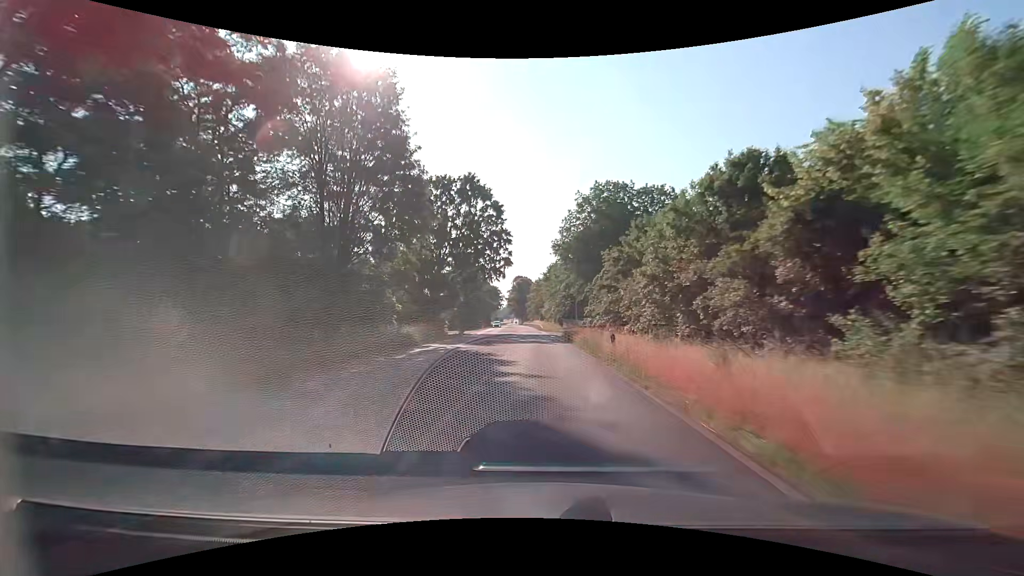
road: primary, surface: asphalt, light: Day
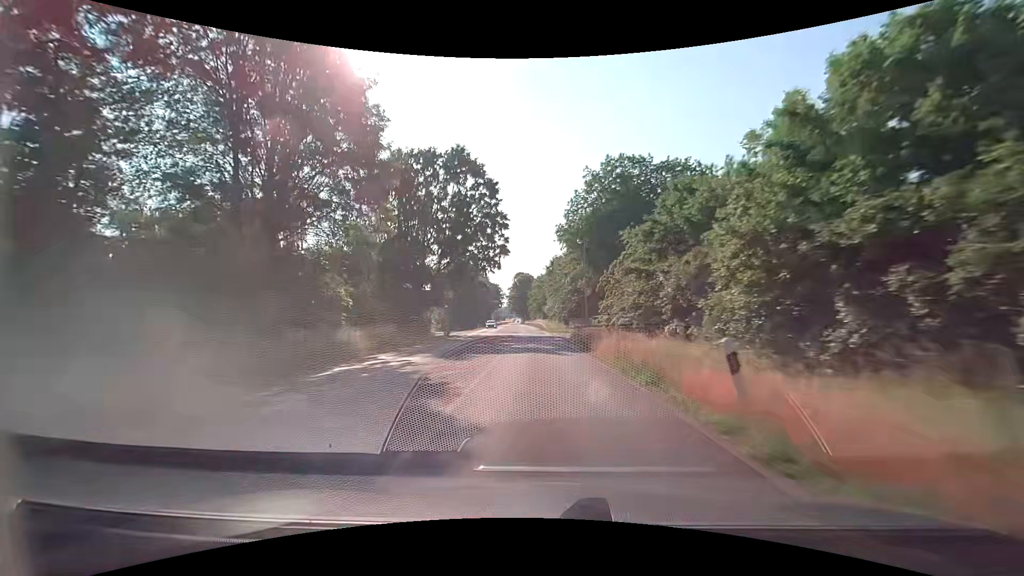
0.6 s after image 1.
(-0.1, +10.8) m; -1°
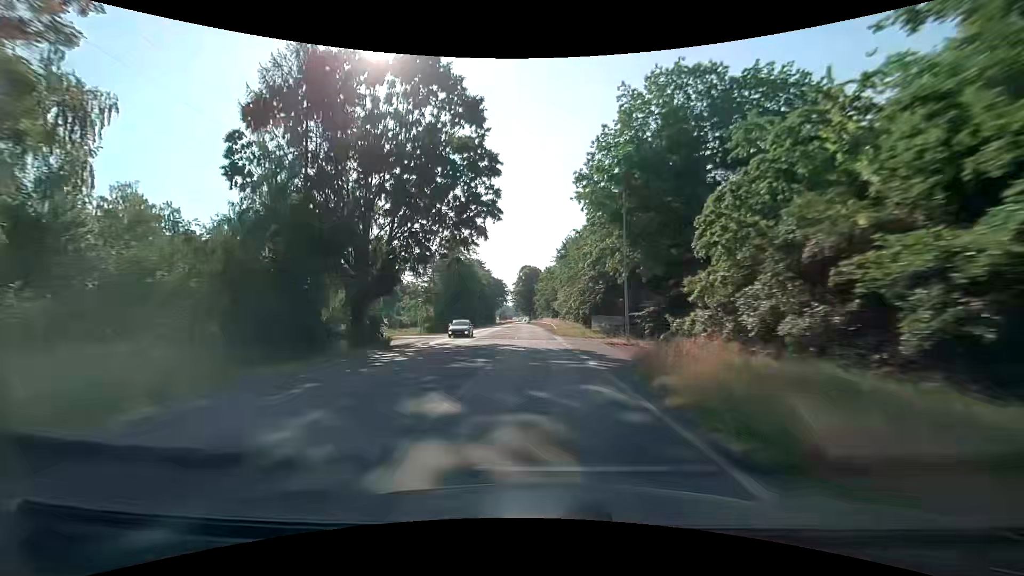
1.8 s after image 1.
(-0.2, +21.6) m; -1°
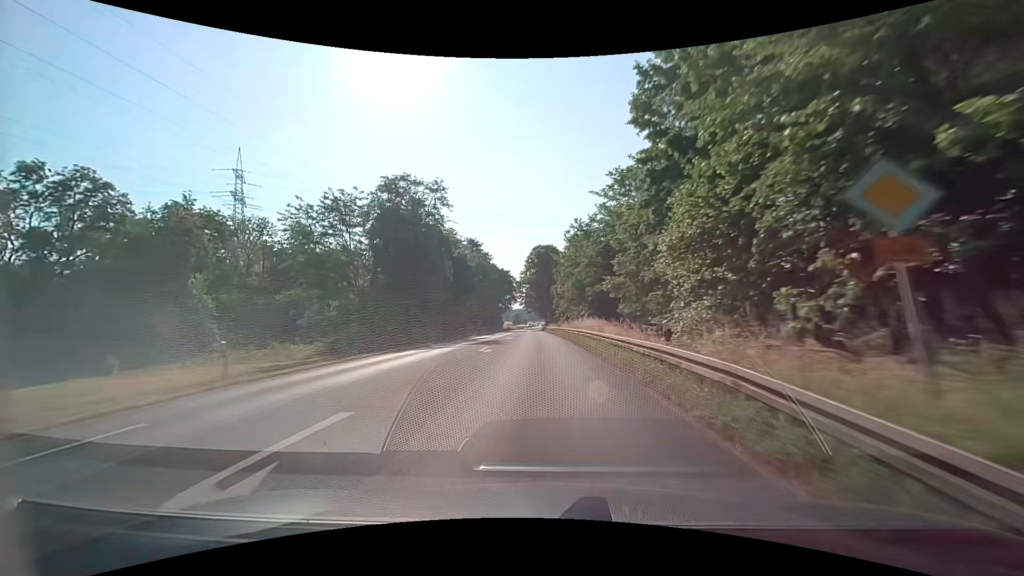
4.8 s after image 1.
(-0.9, +54.0) m; -1°
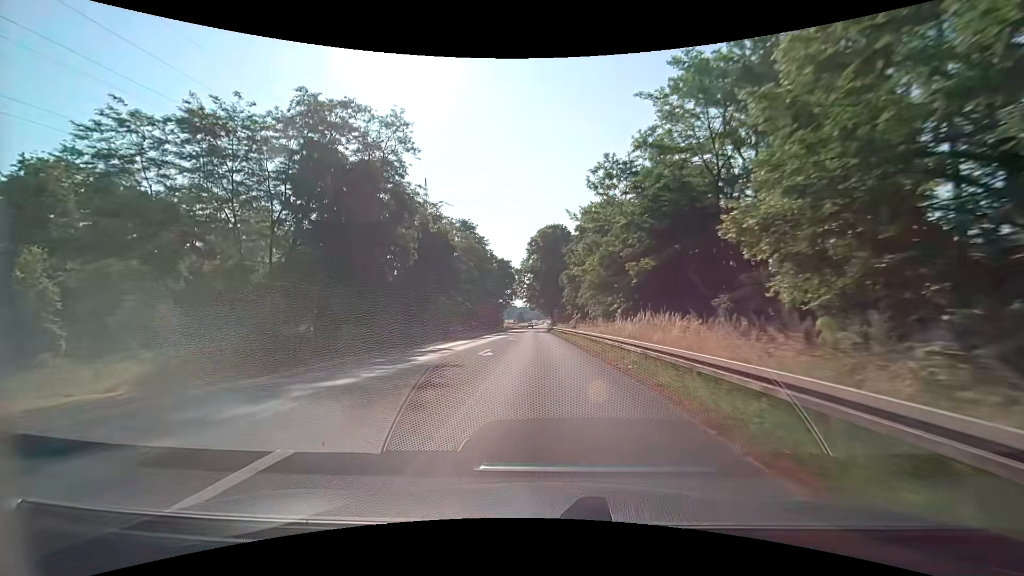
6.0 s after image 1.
(-0.2, +21.4) m; -1°
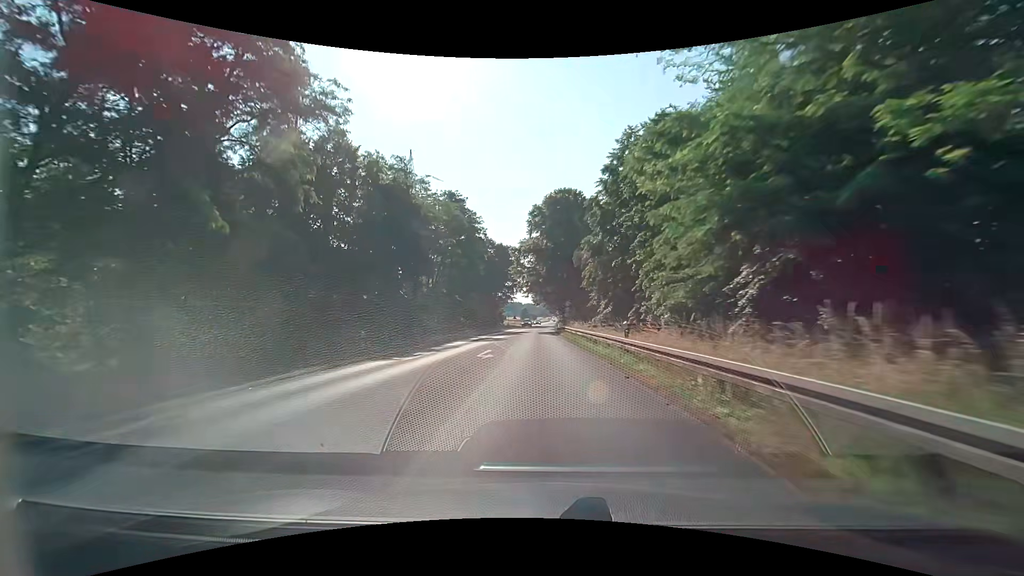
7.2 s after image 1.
(-0.2, +21.5) m; -1°
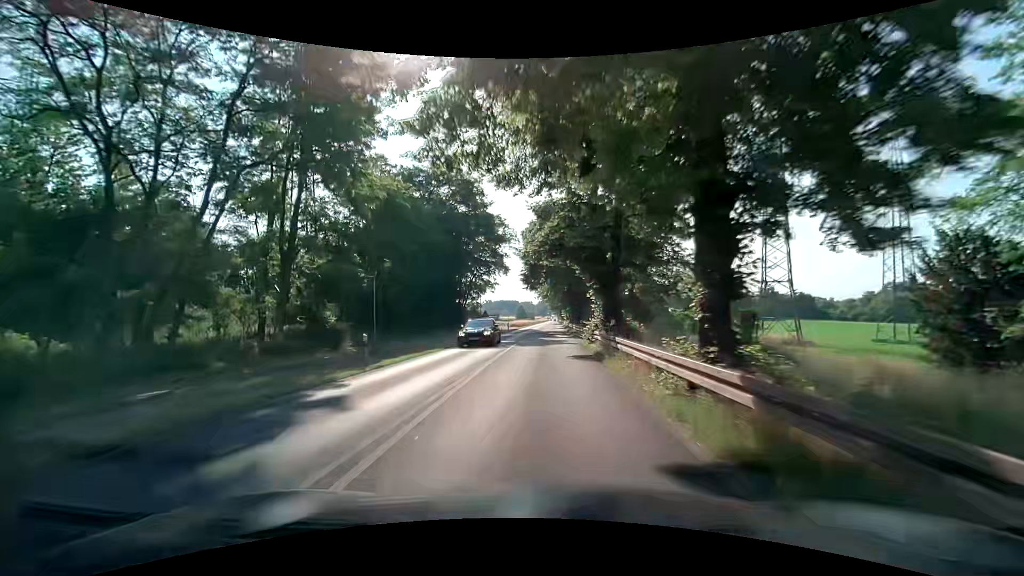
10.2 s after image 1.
(-0.2, +53.9) m; 0°
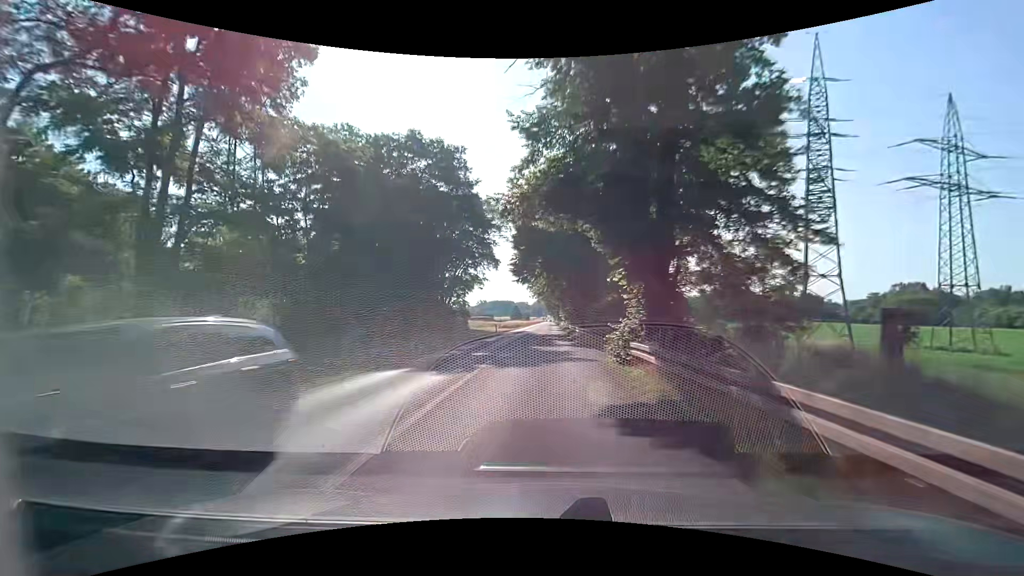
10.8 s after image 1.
(0.0, +10.8) m; 0°
(0, +10) (0, +20) (0, +30) (+1, +40) (+1, +50) (+1, +60) (+1, +70) (+2, +80) (+2, +90) (+2, +100) m
